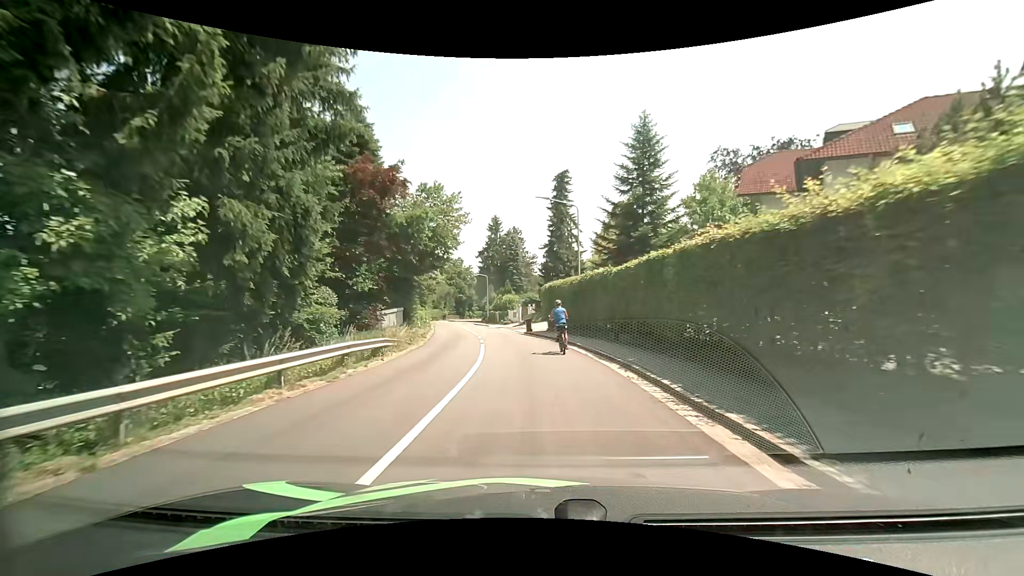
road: tertiary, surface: asphalt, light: Day
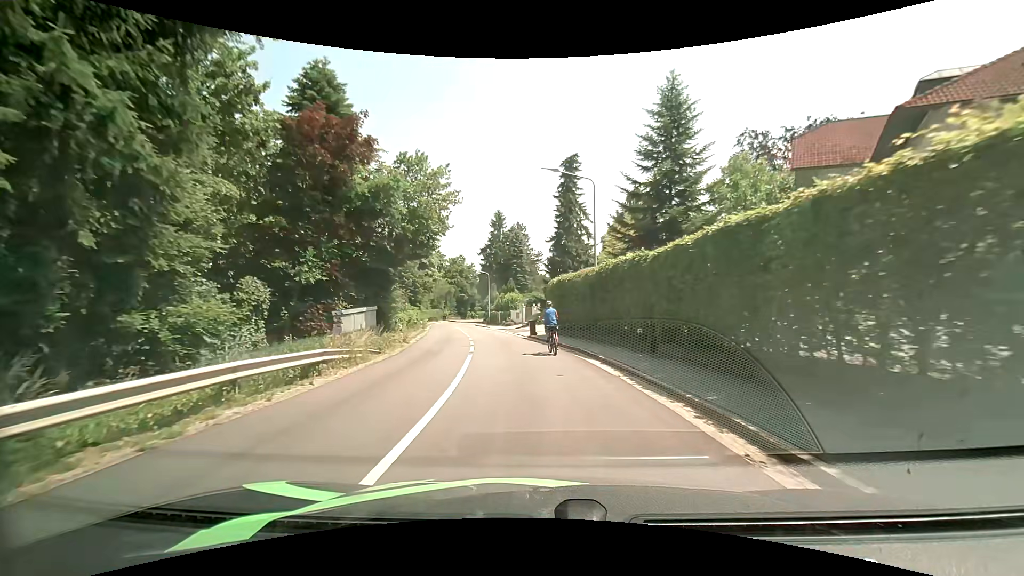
(0.0, +5.6) m; 0°
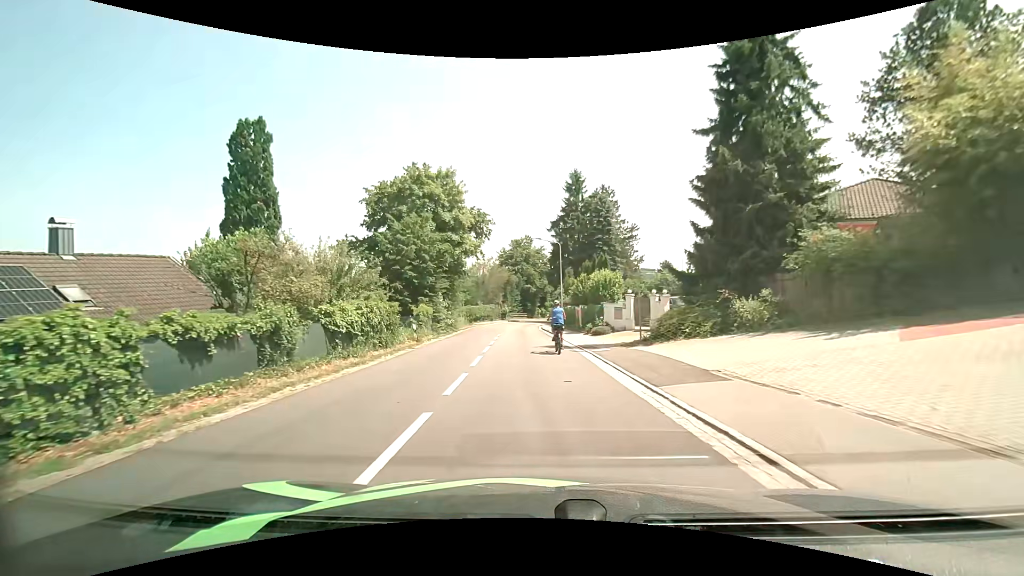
(-2.1, +27.9) m; -9°
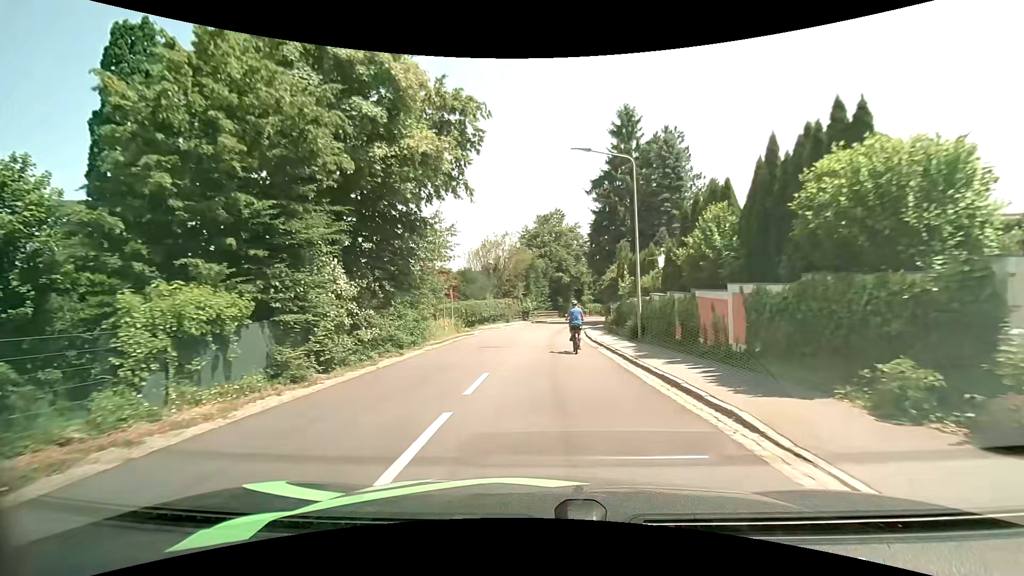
(-0.7, +22.4) m; -3°
(0, +10) (0, +20) (0, +30) (+1, +40) (+3, +50) (+5, +59) (+9, +69) (+13, +78) (+19, +86) (+24, +95) m
